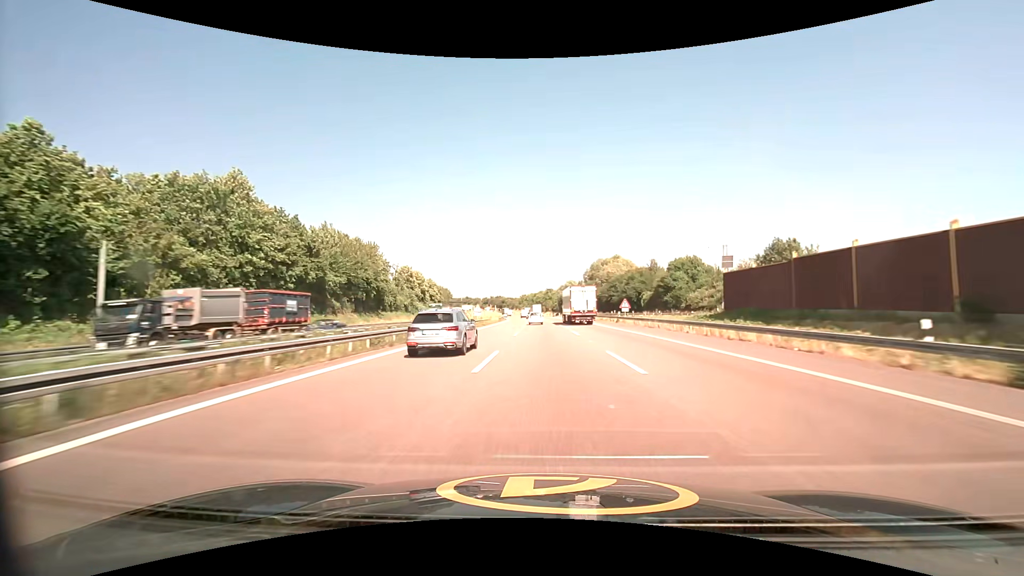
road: motorway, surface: asphalt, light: Day
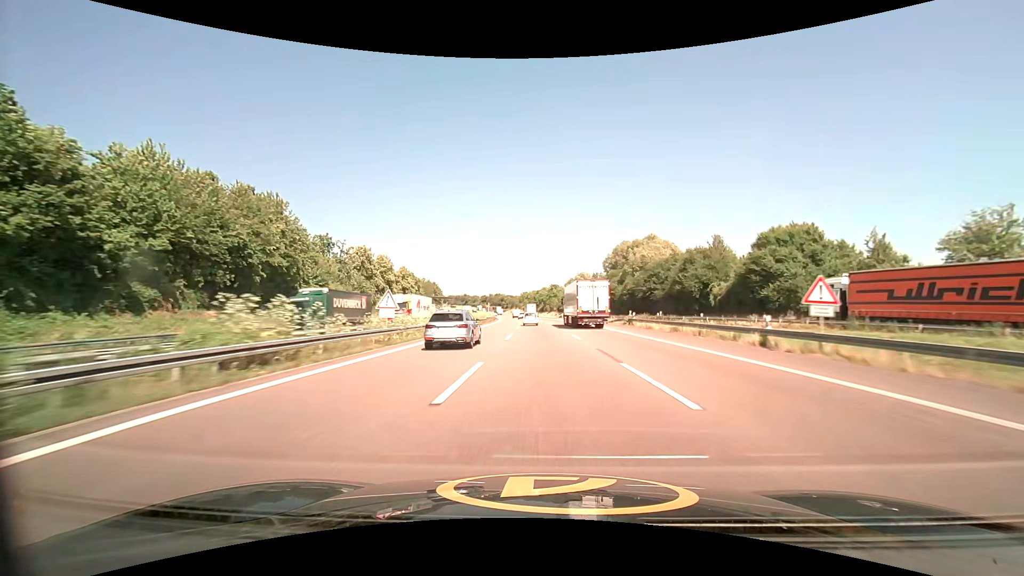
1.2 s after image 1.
(-0.1, +39.4) m; 0°
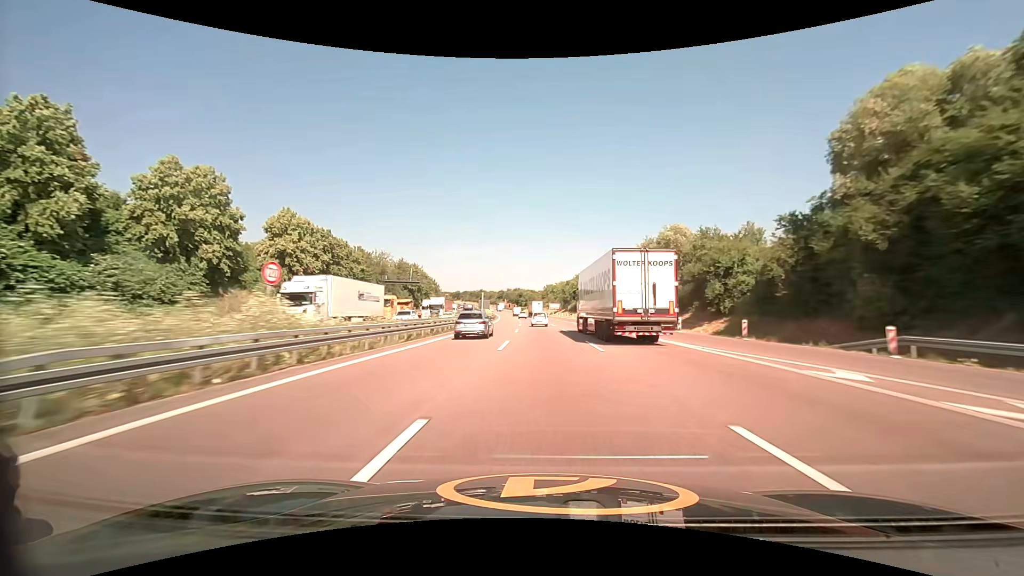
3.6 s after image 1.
(-1.7, +78.4) m; -3°
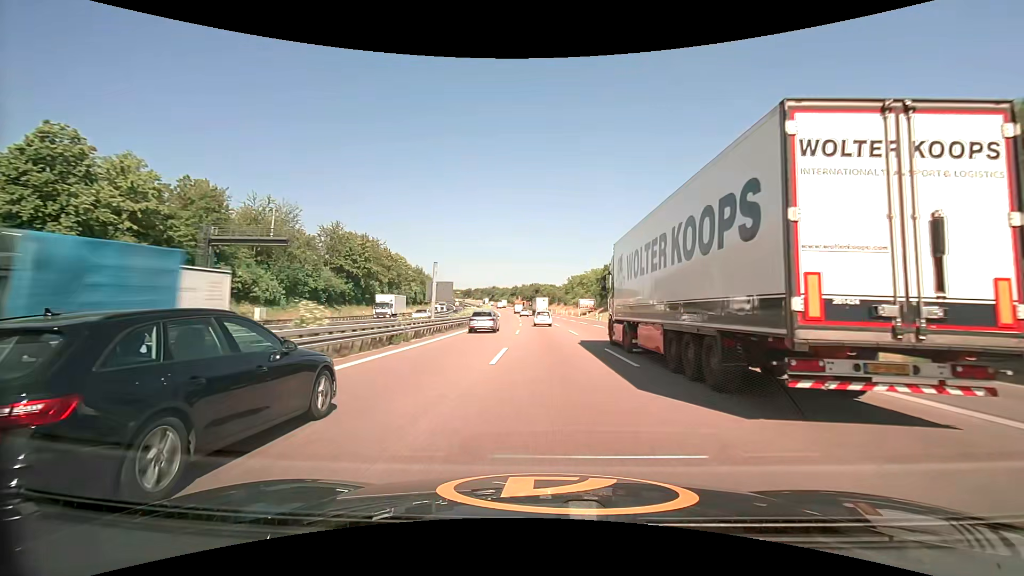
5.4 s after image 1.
(-1.1, +58.5) m; -2°
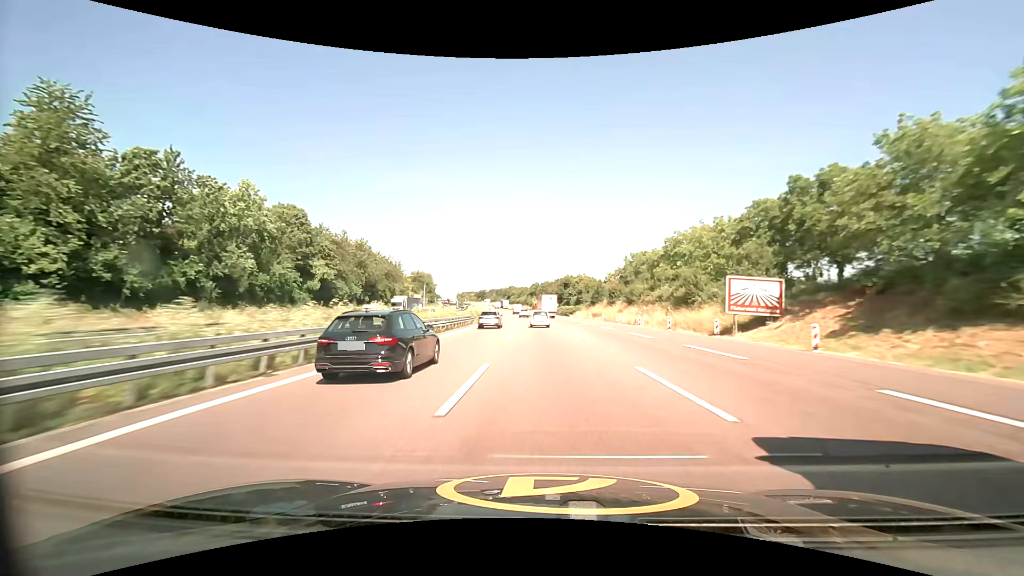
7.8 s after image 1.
(-2.1, +77.6) m; -3°
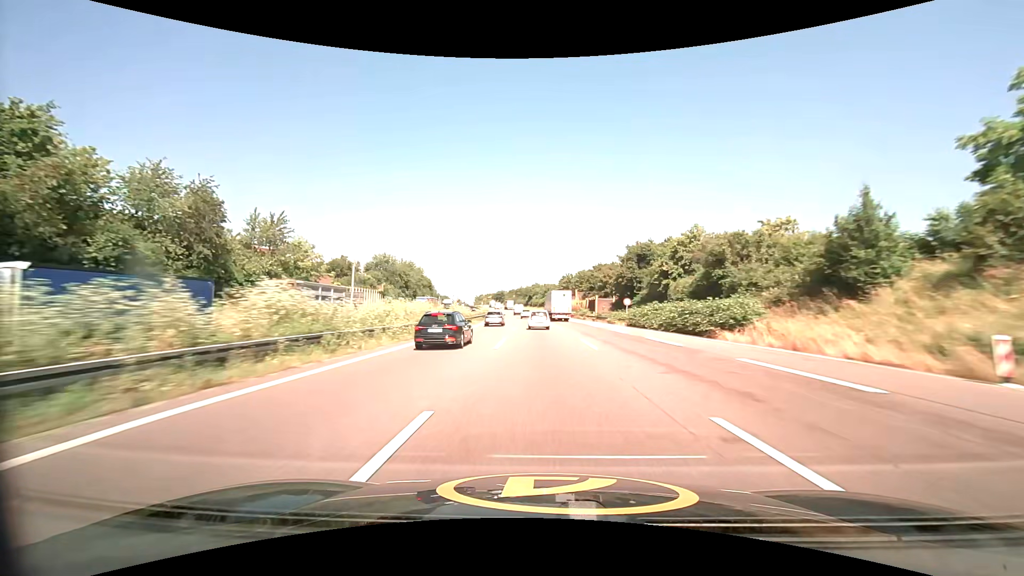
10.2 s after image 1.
(-2.1, +77.3) m; -3°
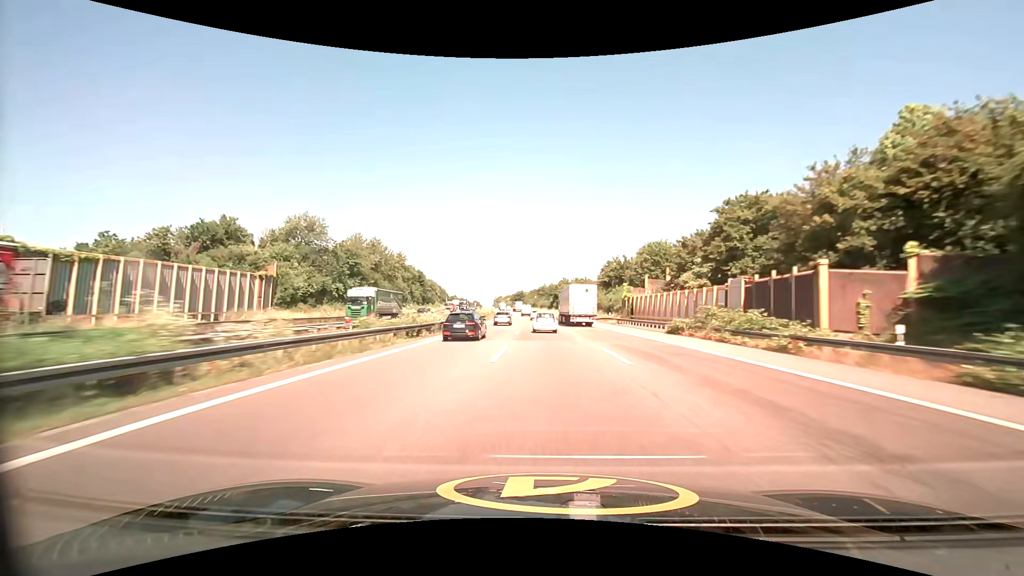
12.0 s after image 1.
(-1.6, +58.4) m; -3°
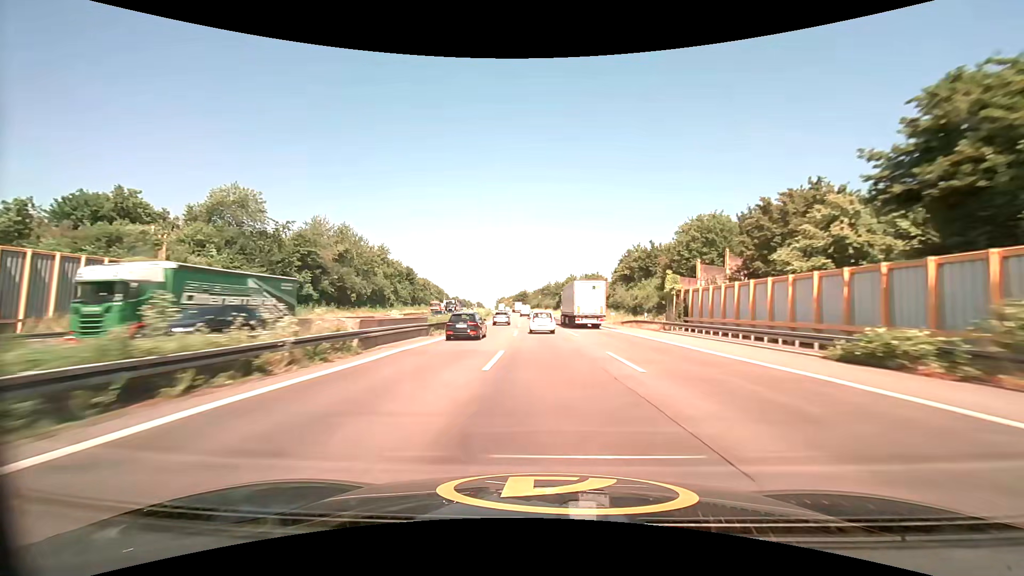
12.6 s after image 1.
(-0.1, +19.5) m; 0°
(0, +10) (0, +20) (0, +30) (-1, +40) (-1, +50) (-1, +60) (-2, +70) (-2, +80) (-3, +90) (-3, +100) m
